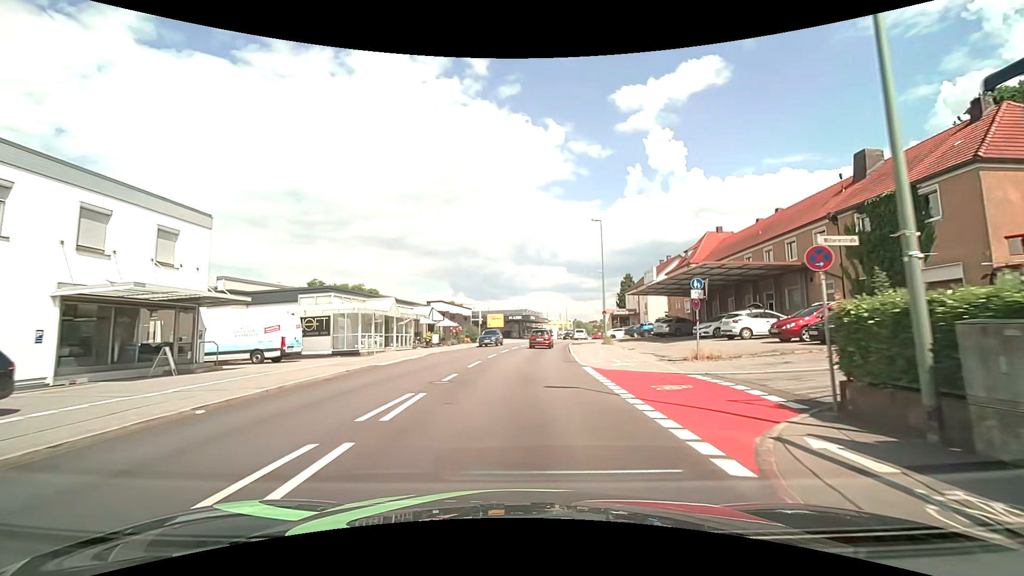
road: tertiary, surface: asphalt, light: Day
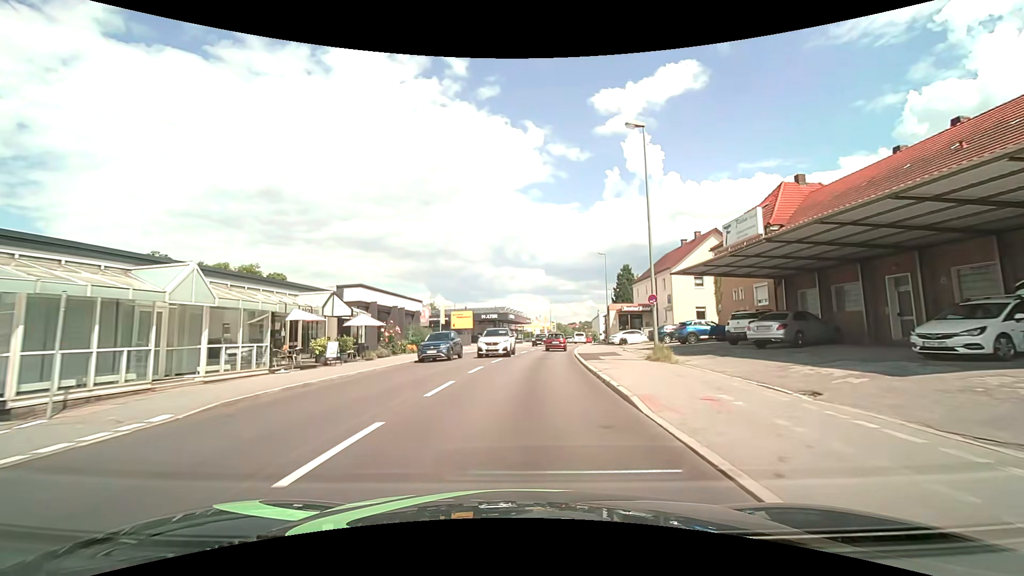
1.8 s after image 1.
(+0.4, +19.8) m; +3°
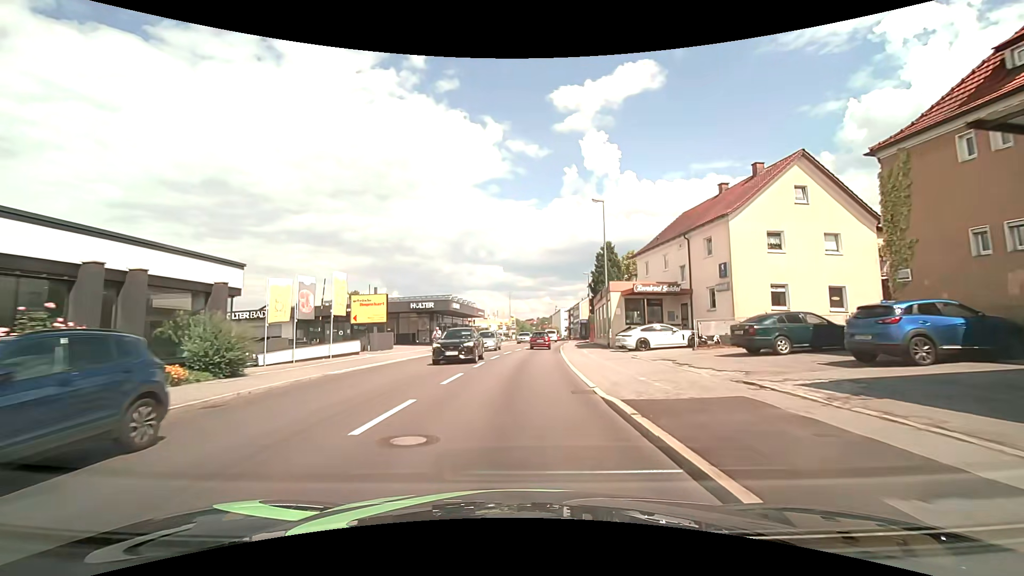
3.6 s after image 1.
(+0.8, +22.0) m; +4°
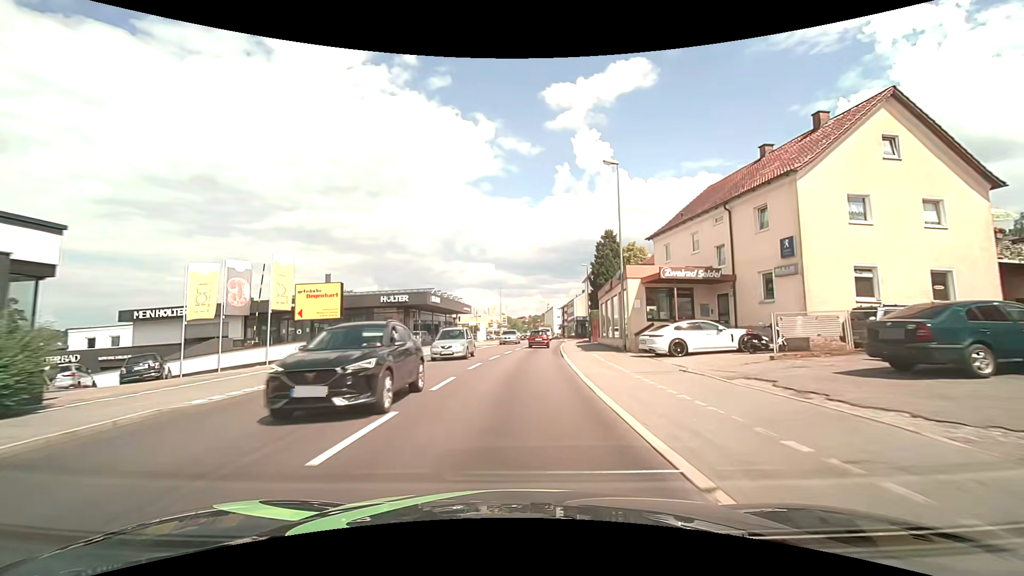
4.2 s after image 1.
(+0.1, +7.5) m; +1°
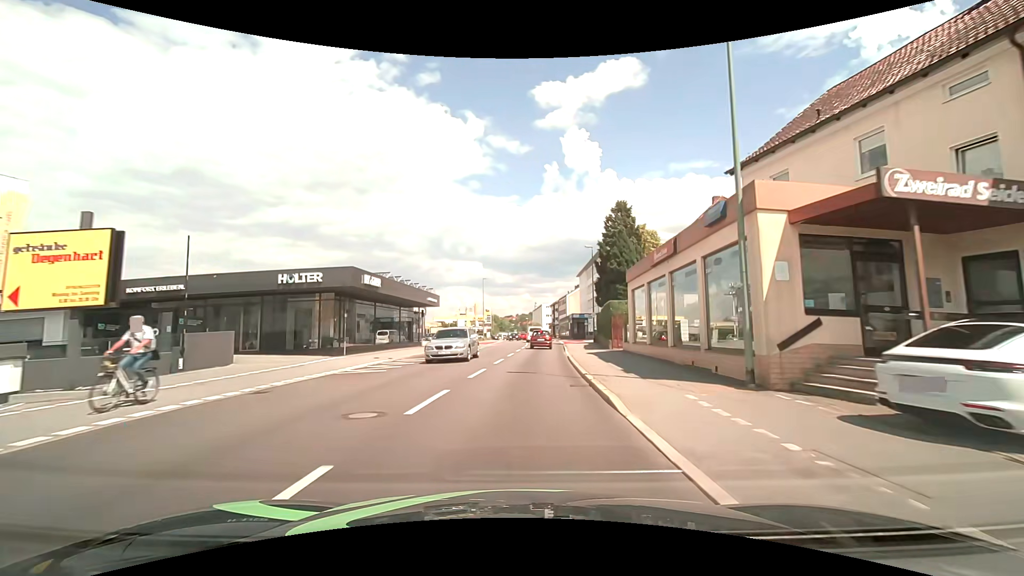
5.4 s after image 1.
(+0.2, +15.0) m; +1°
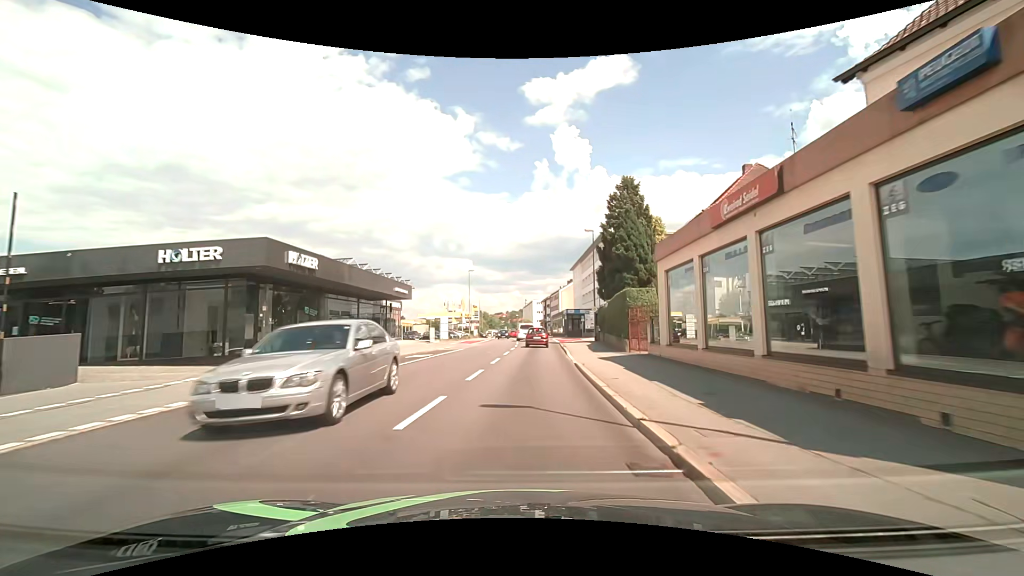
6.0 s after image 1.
(+0.1, +7.3) m; +1°
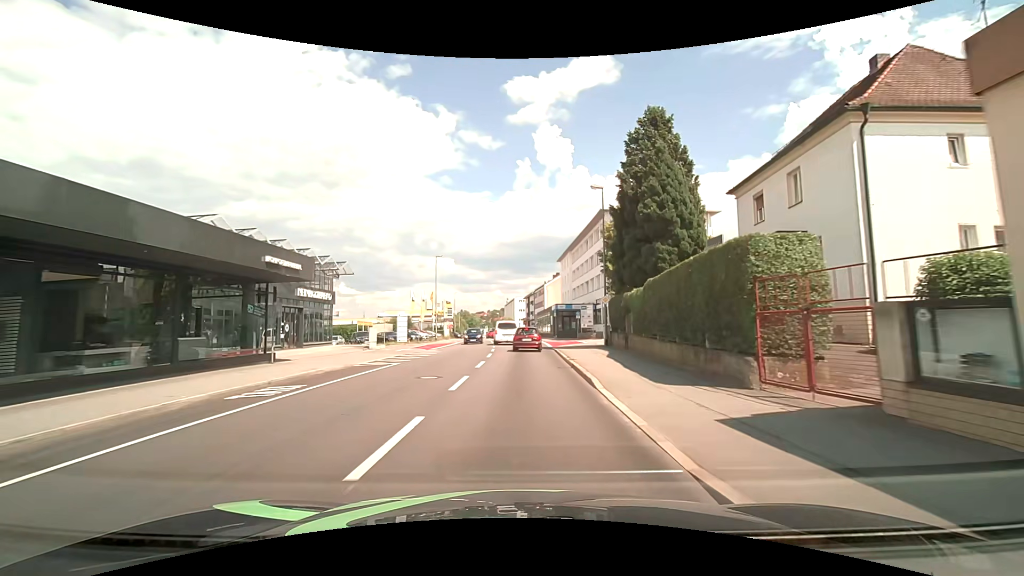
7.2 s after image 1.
(+0.3, +13.9) m; +2°
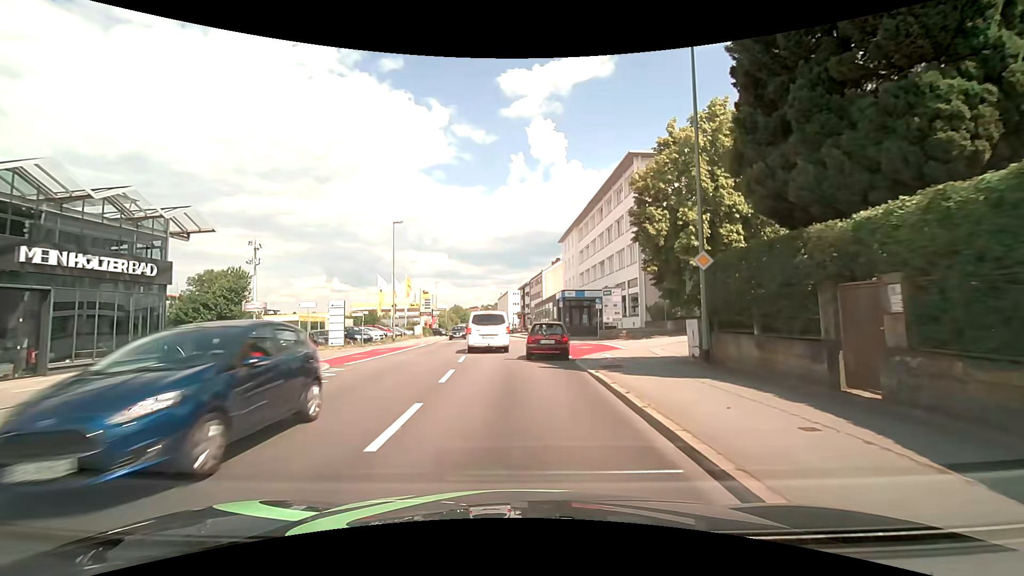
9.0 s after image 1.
(+0.1, +16.7) m; 0°
(0, +10) (+1, +20) (0, +30) (-1, +40) (-2, +50) (-3, +60) (-3, +70) (-4, +80) (-5, +90) (-5, +100) m
